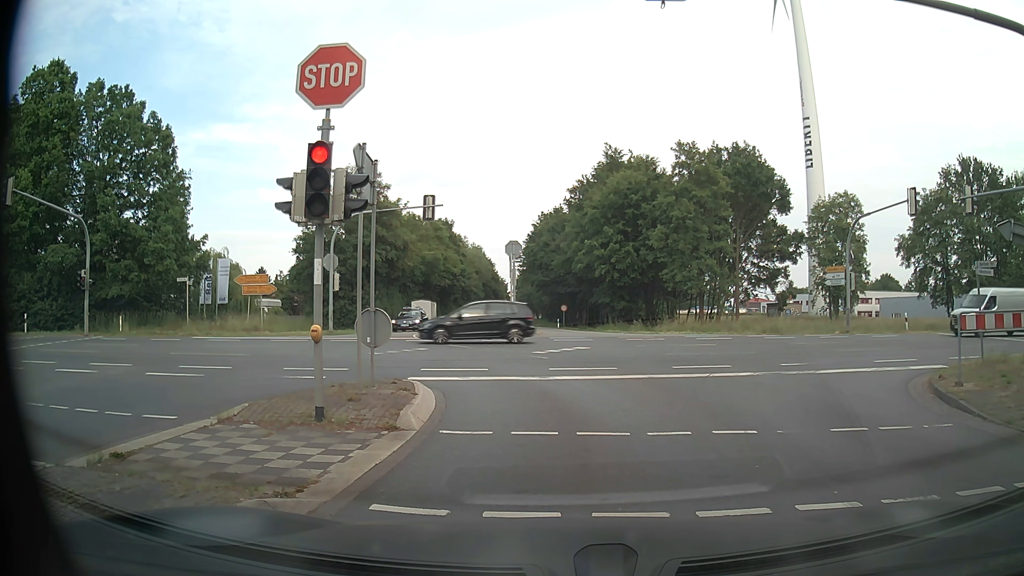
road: tertiary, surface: asphalt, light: Day
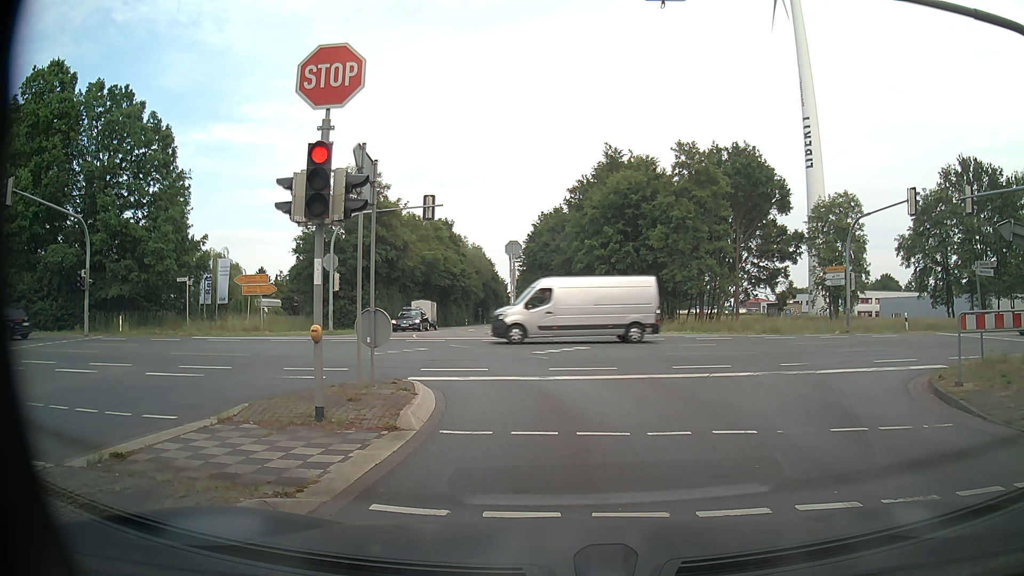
(0.0, 0.0) m; 0°
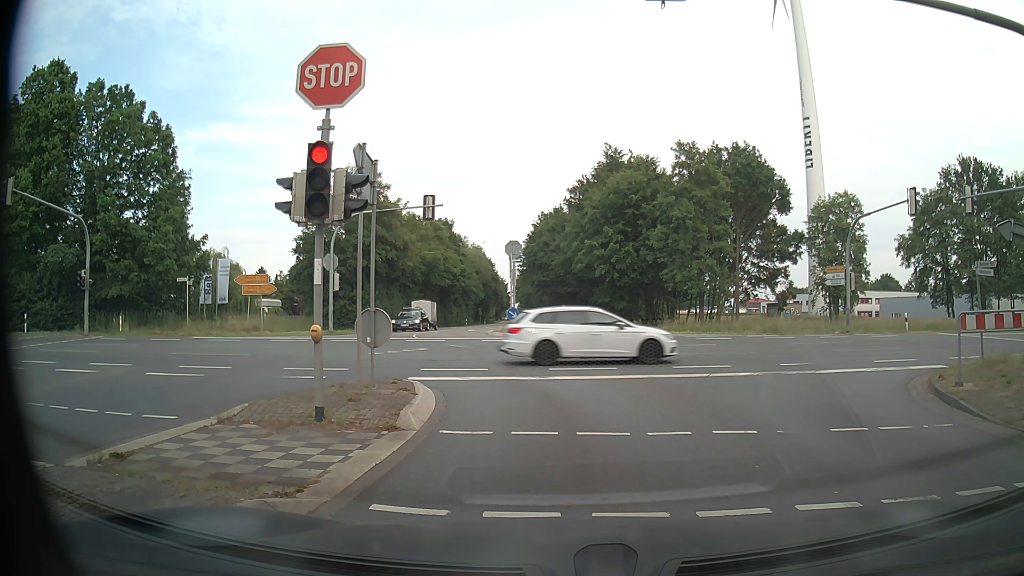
(0.0, 0.0) m; 0°
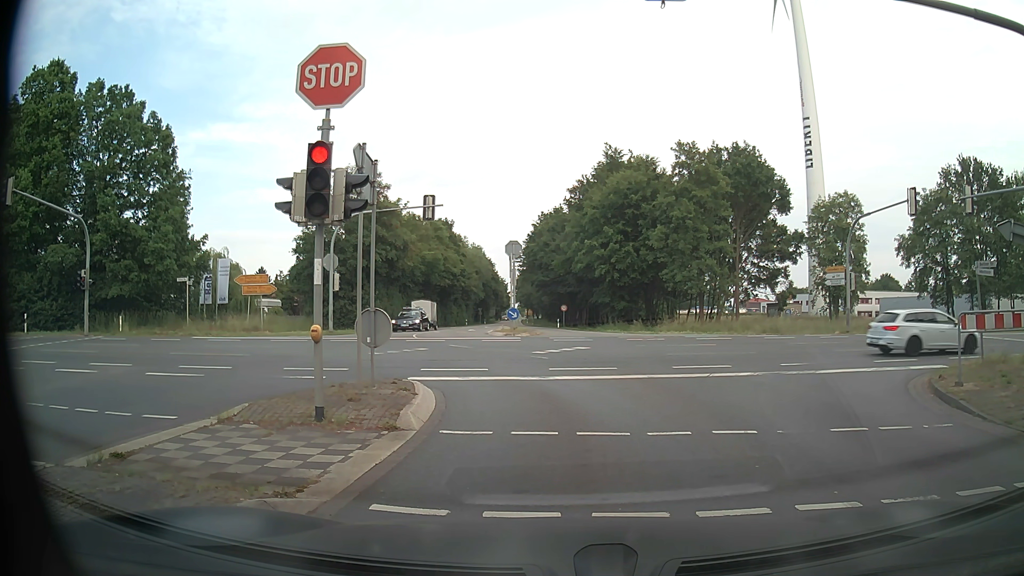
(0.0, 0.0) m; 0°
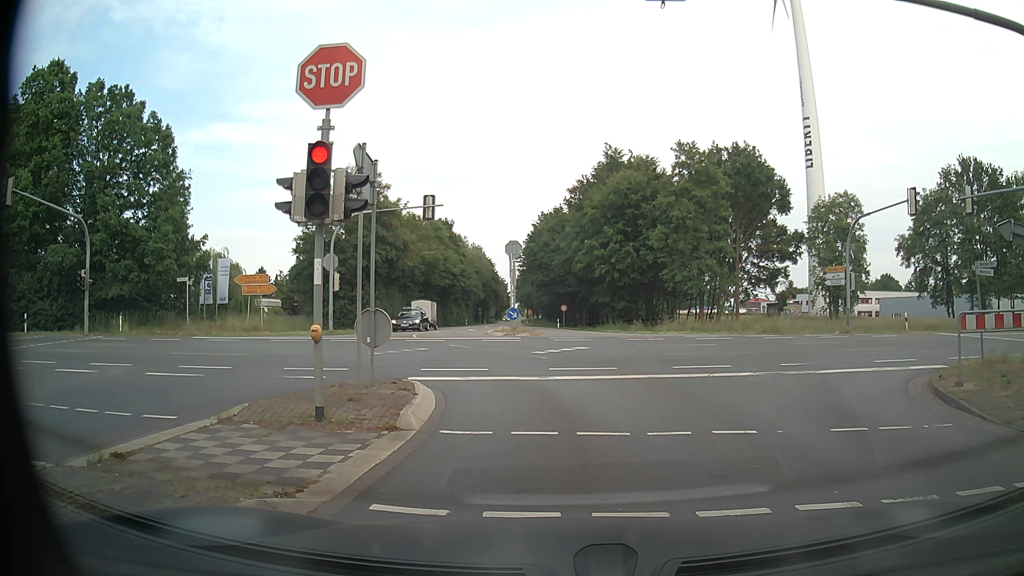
(0.0, 0.0) m; 0°
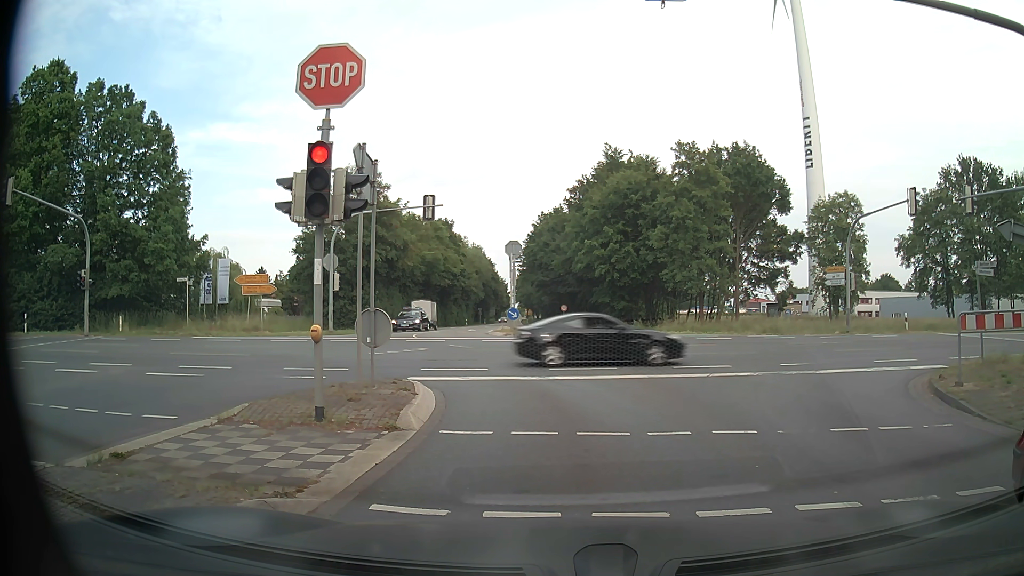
(0.0, 0.0) m; 0°
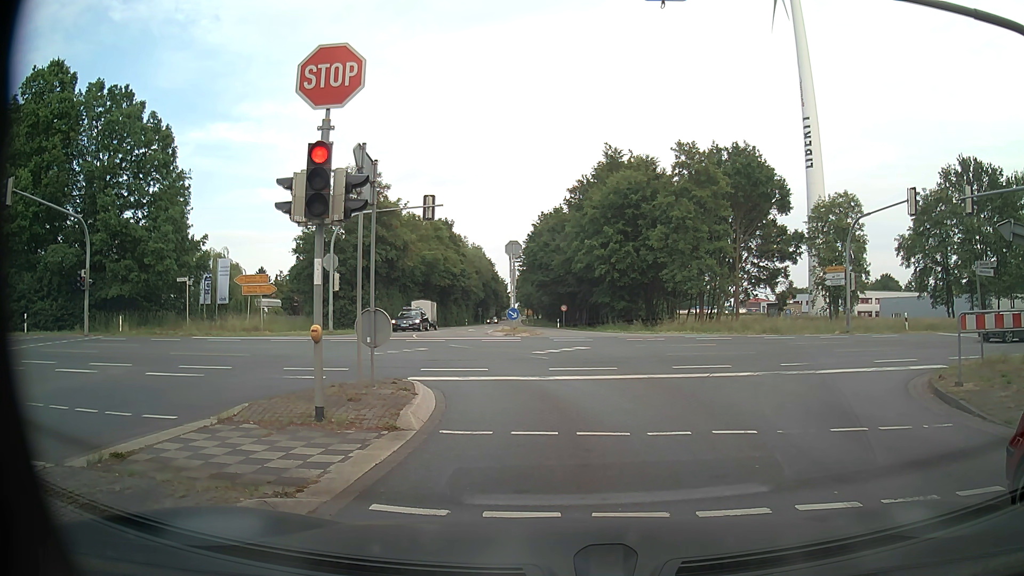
(0.0, 0.0) m; 0°
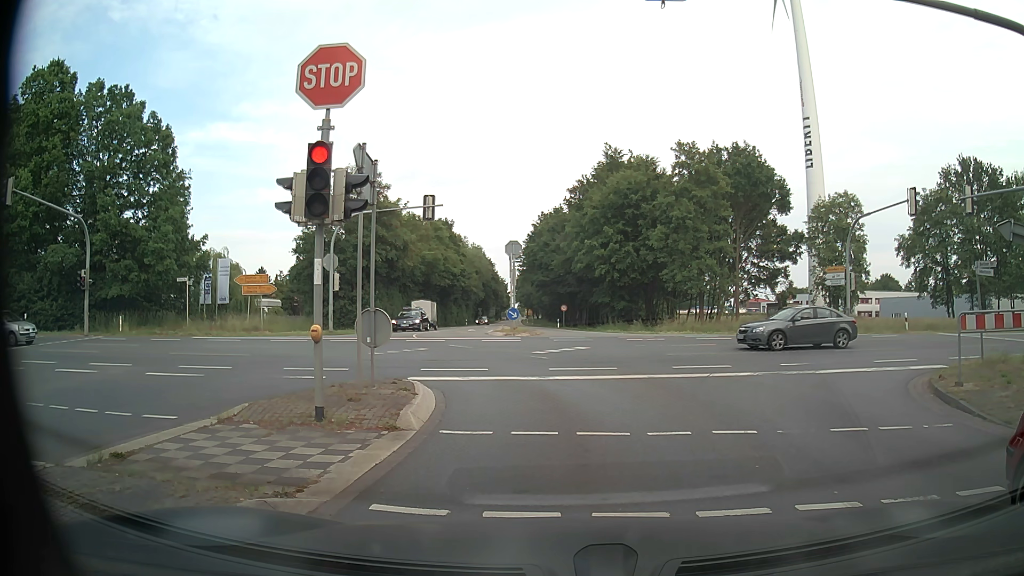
(0.0, 0.0) m; 0°
(0, +10) (-3, +20) (-11, +25) (-21, +25) (-30, +23) (-40, +21) (-50, +18) (-60, +16) (-69, +14) (-79, +12) m
